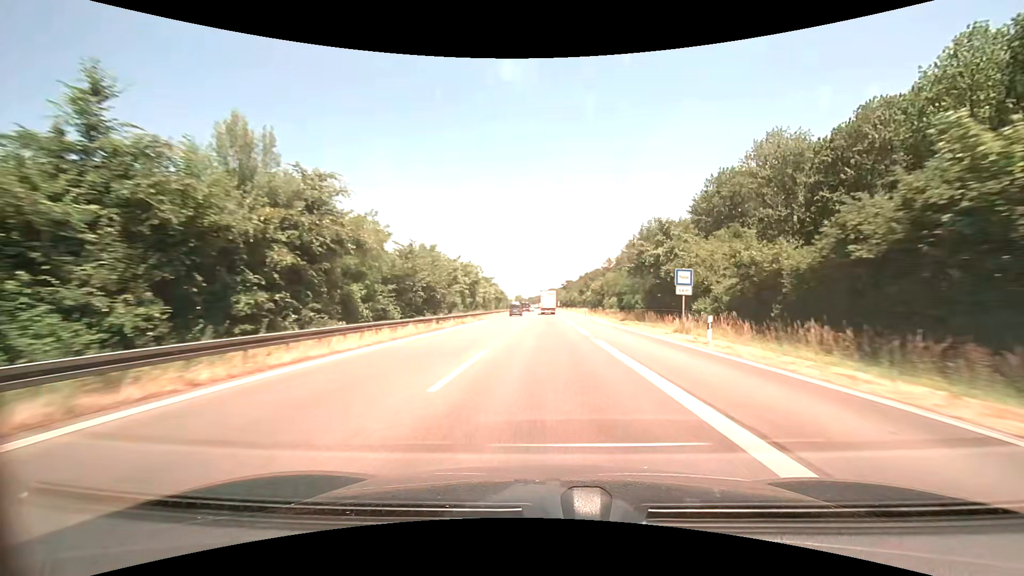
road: motorway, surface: asphalt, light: Day
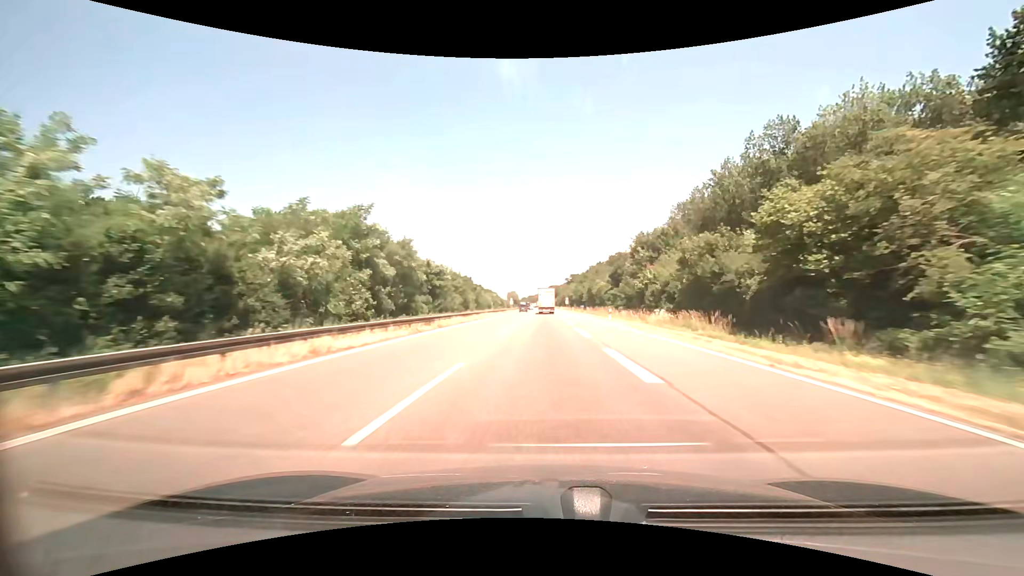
(+0.2, +74.9) m; 0°
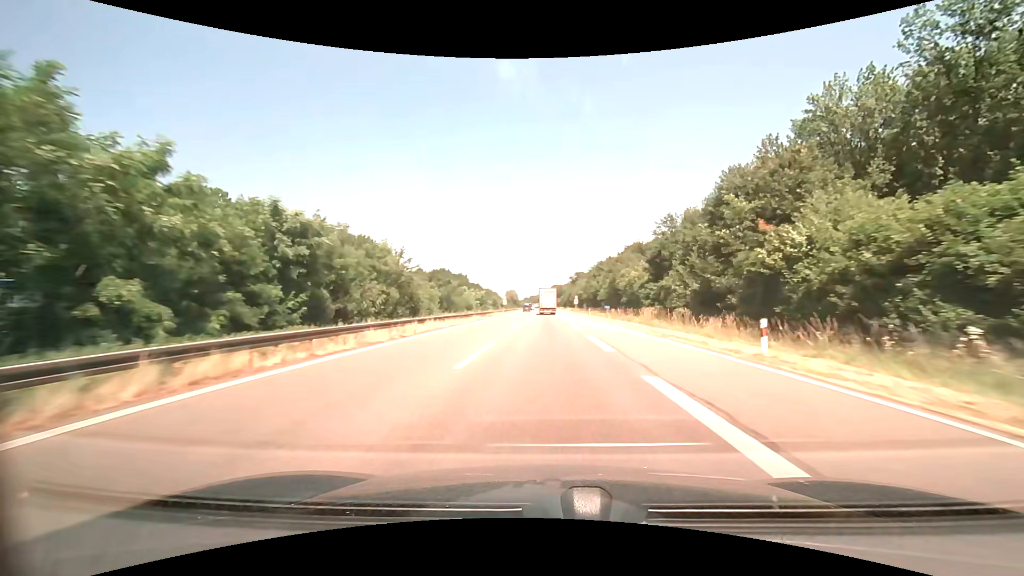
(0.0, +29.8) m; 0°
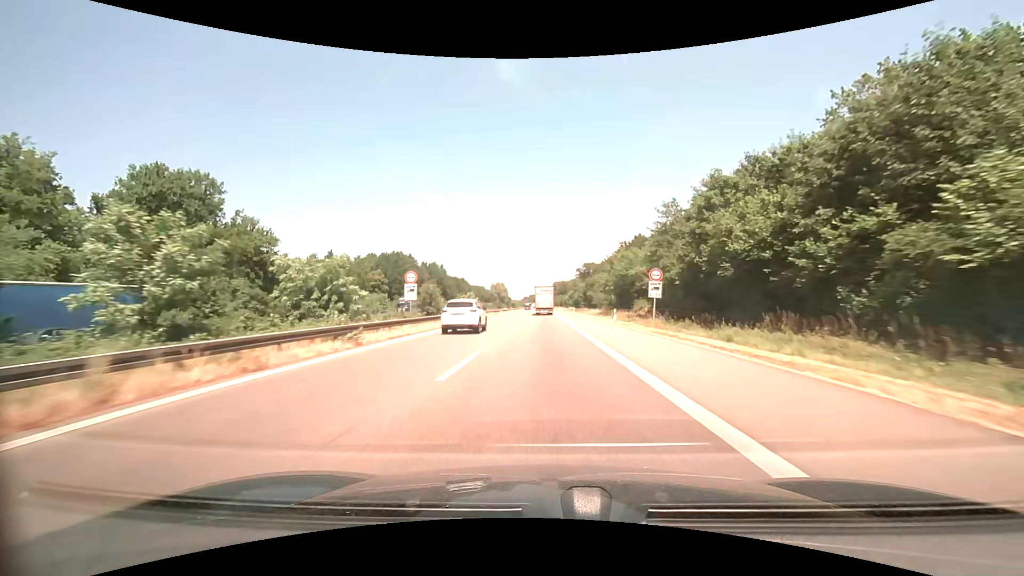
(-0.2, +74.0) m; 0°
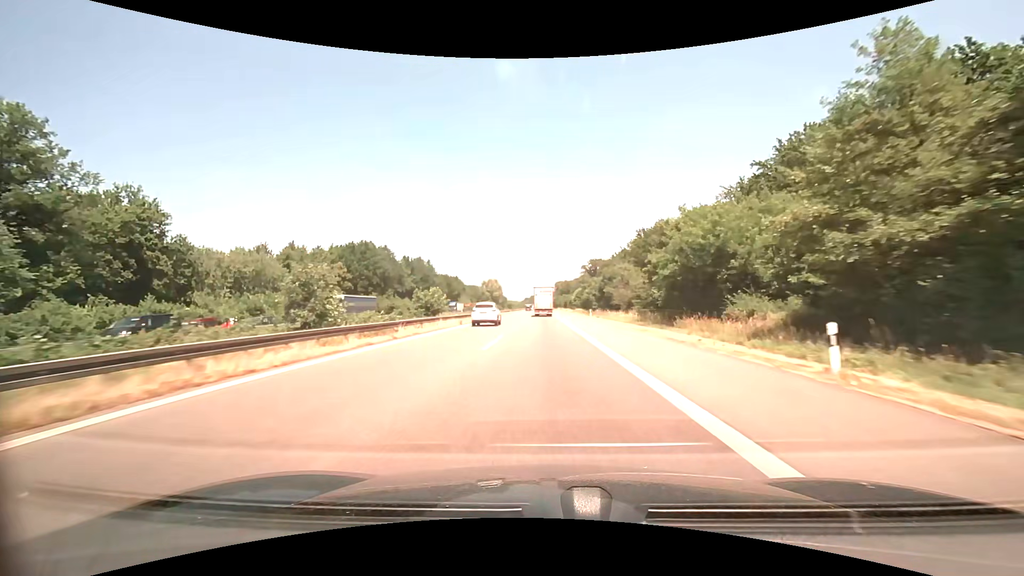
(-0.1, +29.7) m; 0°
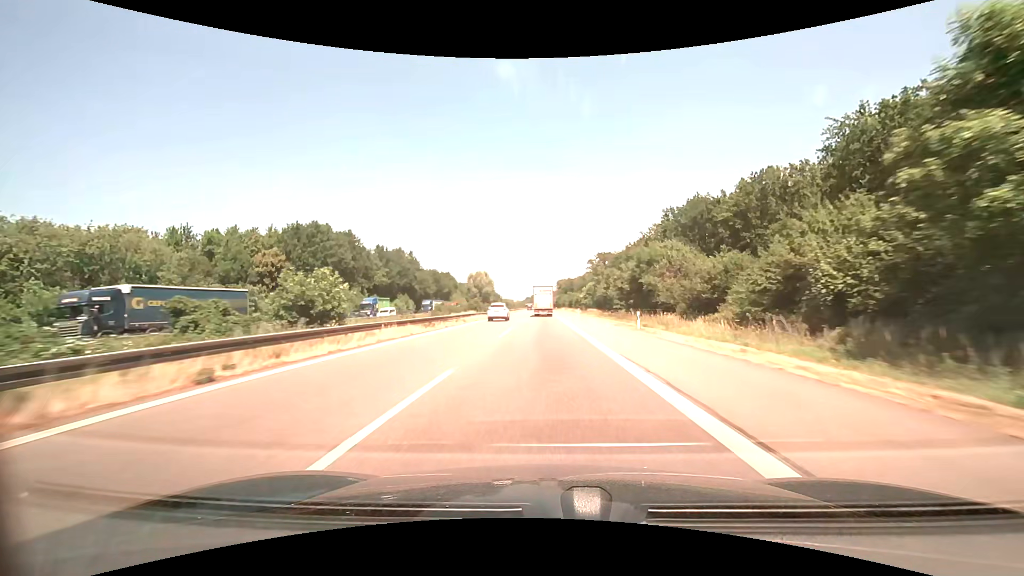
(-0.1, +29.8) m; 0°
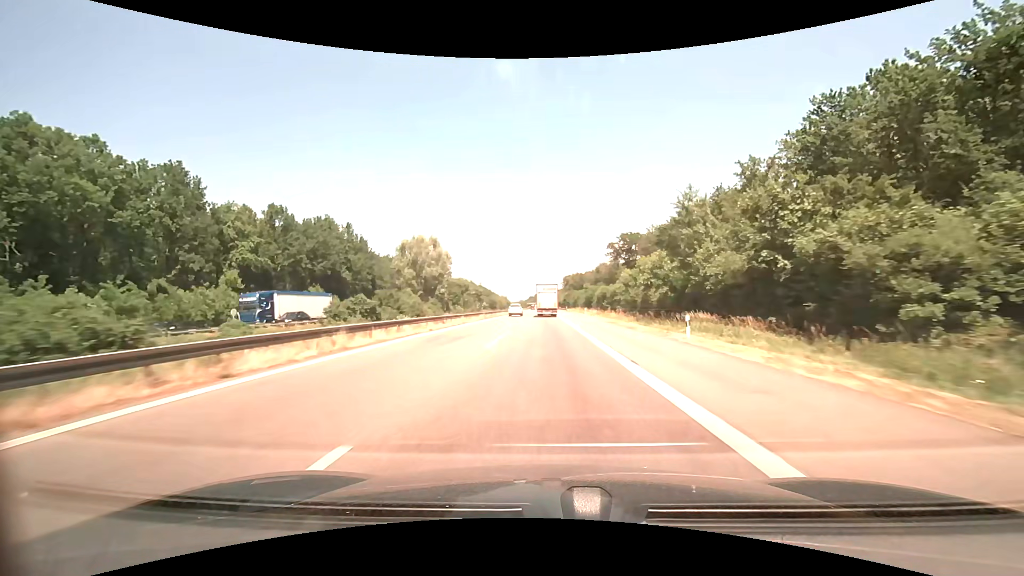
(-0.1, +59.7) m; 0°
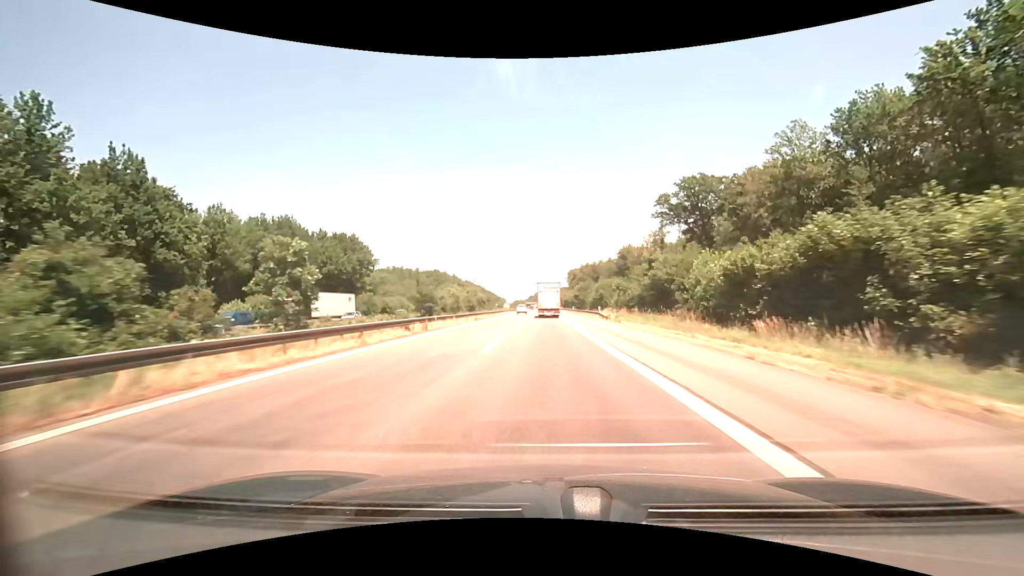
(-0.1, +73.4) m; 0°
(0, +10) (0, +20) (0, +30) (0, +40) (0, +50) (0, +60) (0, +70) (0, +80) (0, +90) (-1, +100) m
